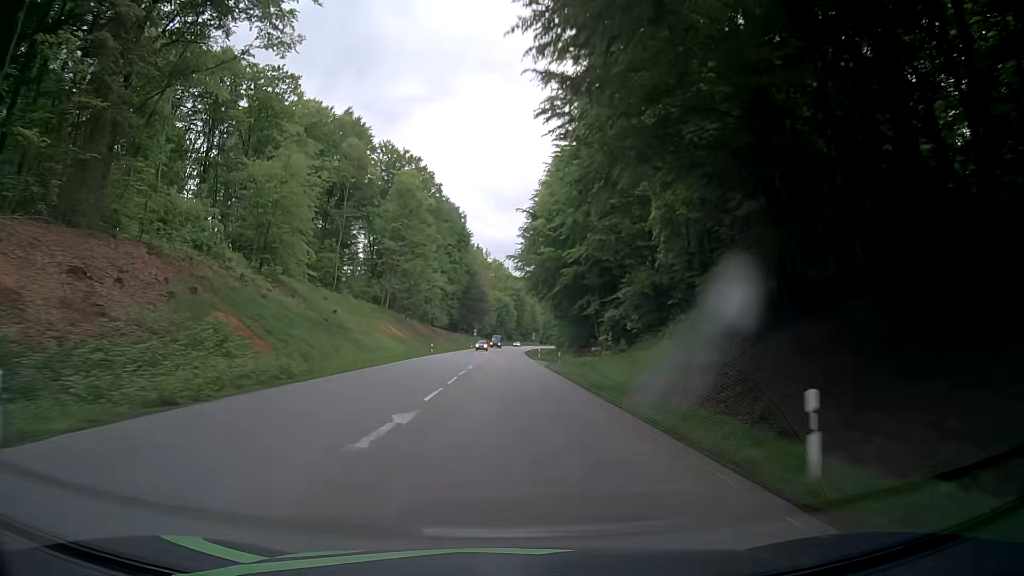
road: secondary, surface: asphalt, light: Day
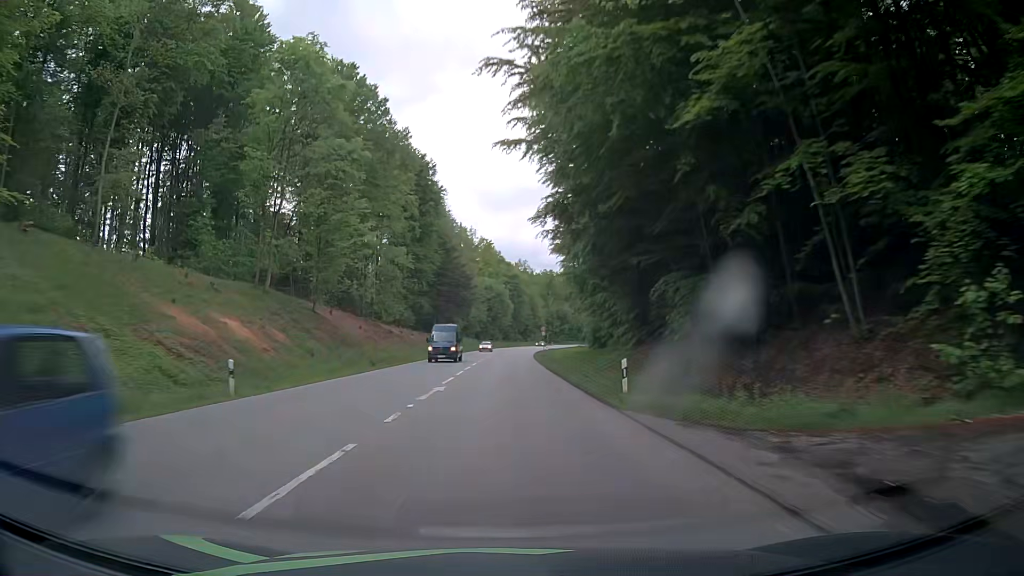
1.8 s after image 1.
(-0.1, +46.4) m; 0°
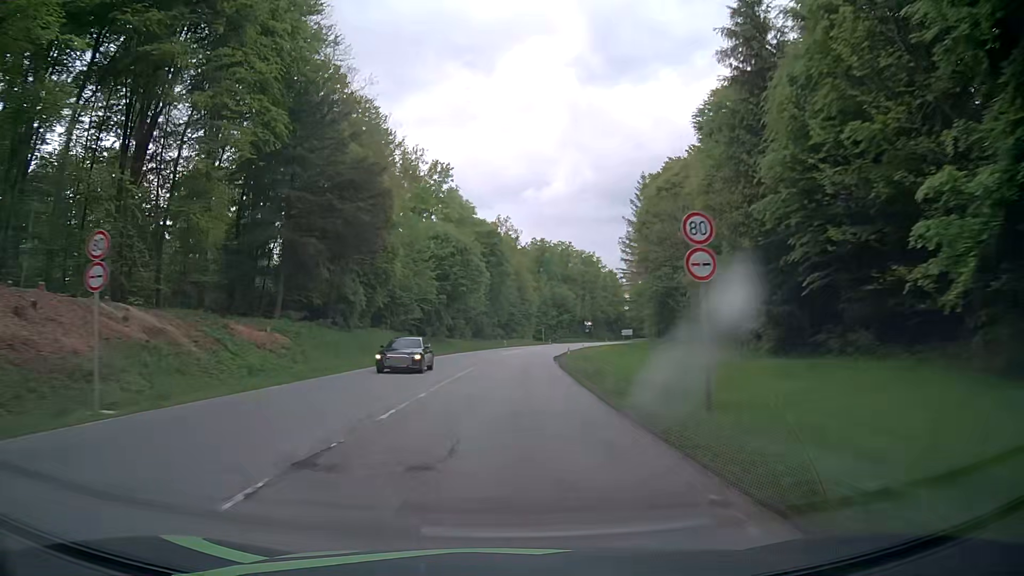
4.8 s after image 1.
(+0.5, +72.1) m; +2°
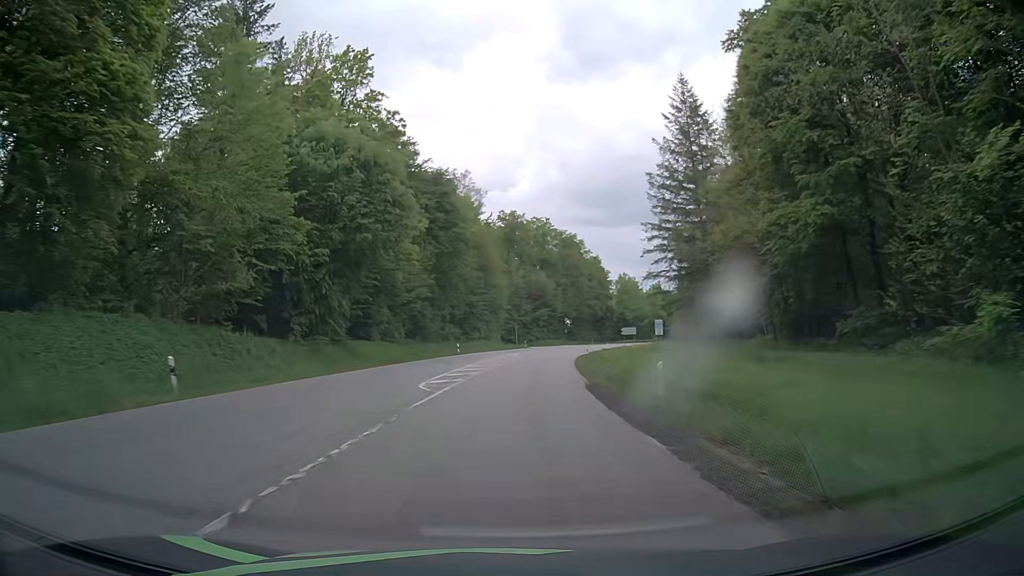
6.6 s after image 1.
(+0.7, +40.2) m; +3°
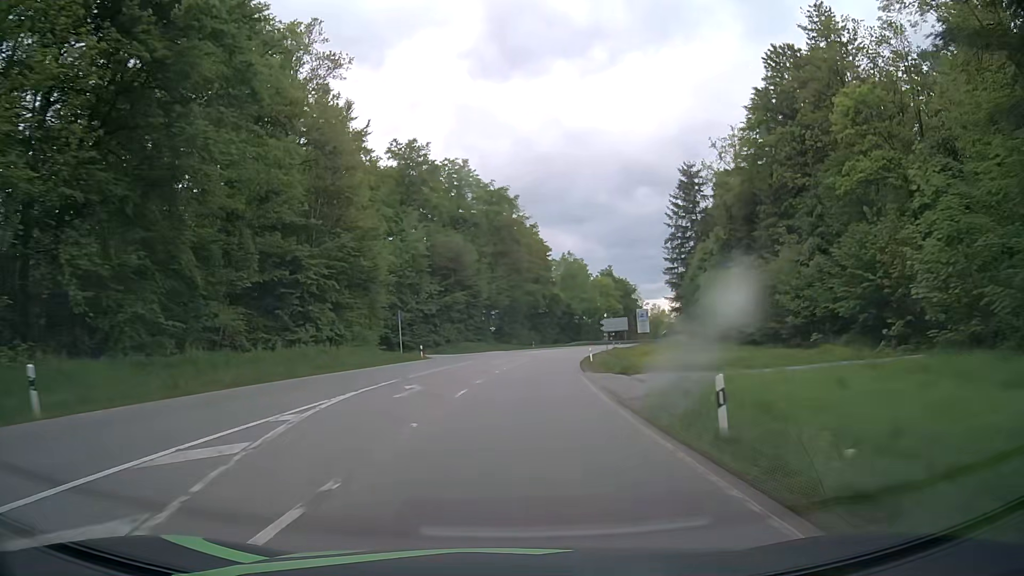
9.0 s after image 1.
(+3.0, +51.5) m; +7°
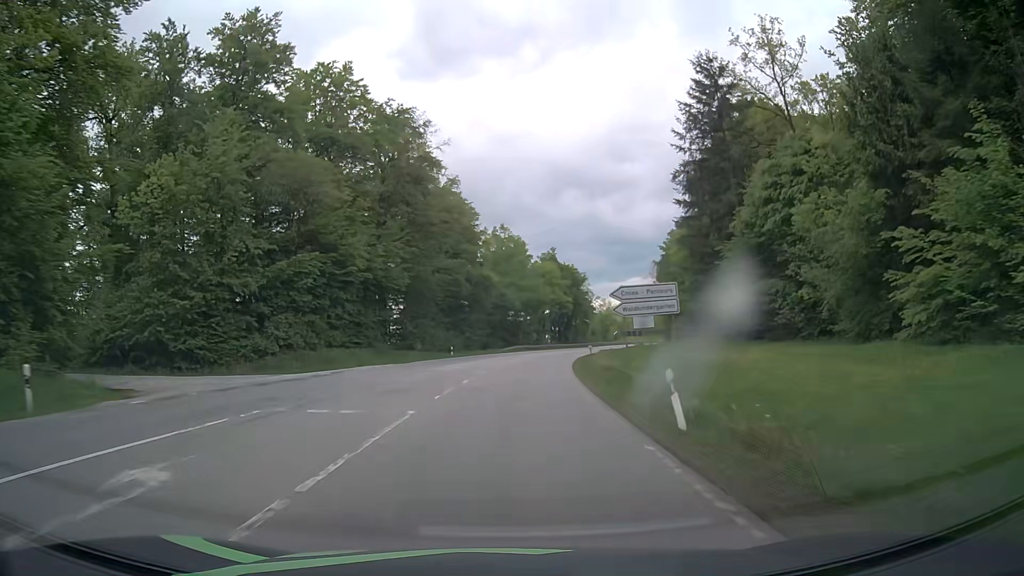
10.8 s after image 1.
(+2.1, +38.0) m; +6°
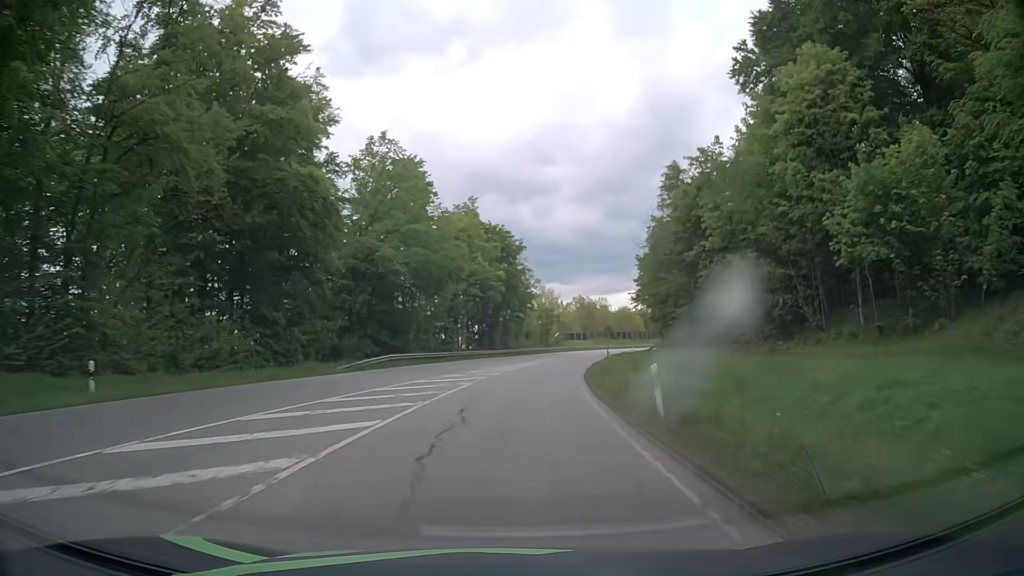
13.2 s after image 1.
(+3.3, +50.2) m; +8°
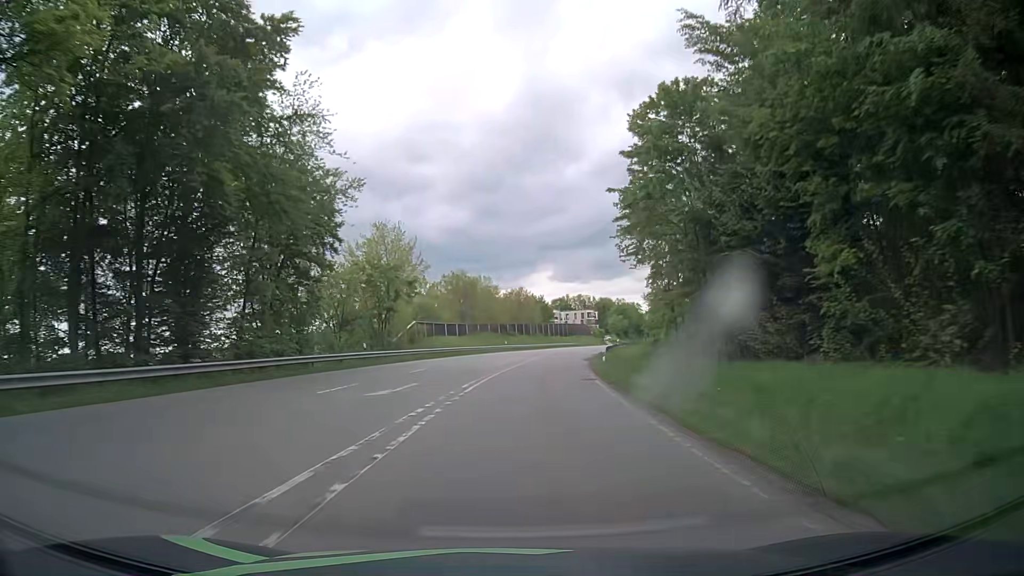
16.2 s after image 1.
(+5.5, +62.5) m; +11°
(0, +10) (0, +20) (+1, +30) (+2, +40) (+3, +50) (+5, +60) (+6, +70) (+8, +79) (+11, +89) (+13, +99) m
